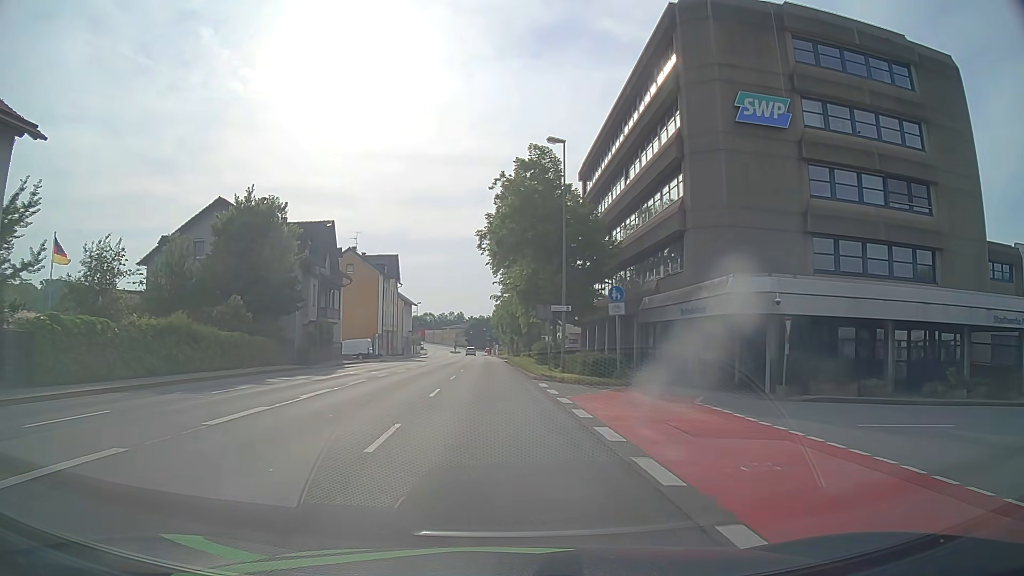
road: primary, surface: asphalt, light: Day
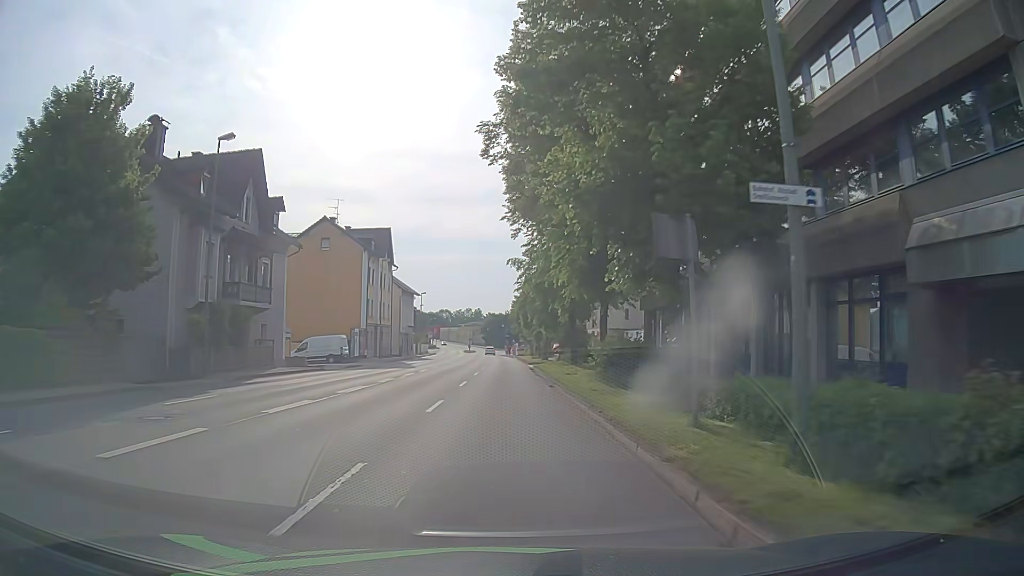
(-0.3, +21.7) m; -1°
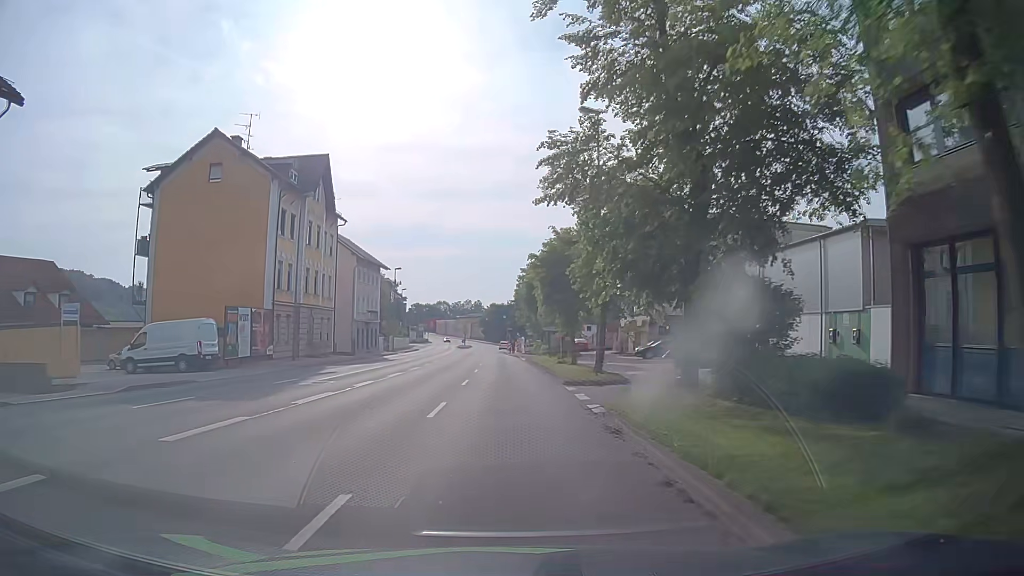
(-0.1, +28.7) m; 0°
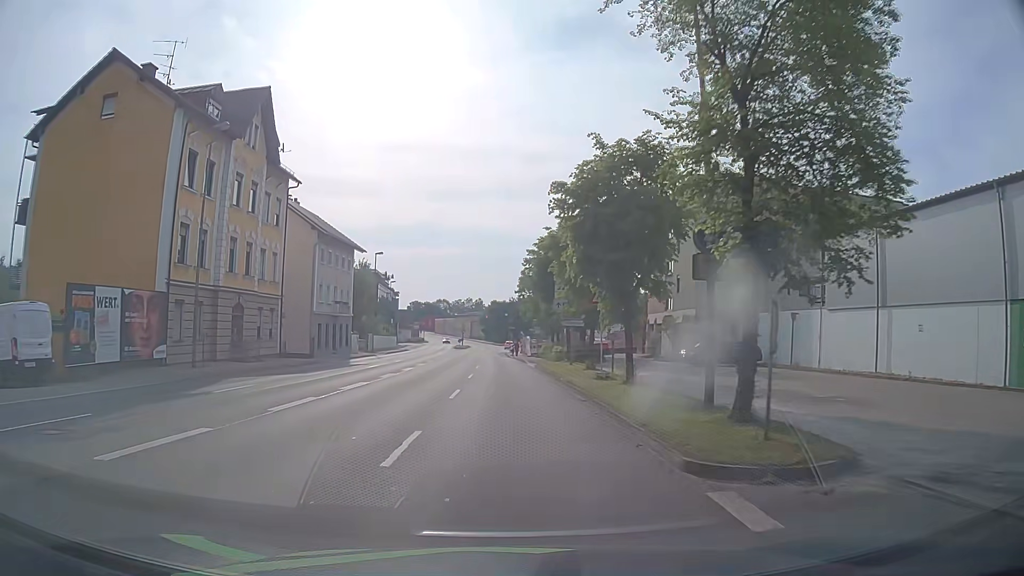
(0.0, +13.7) m; 0°
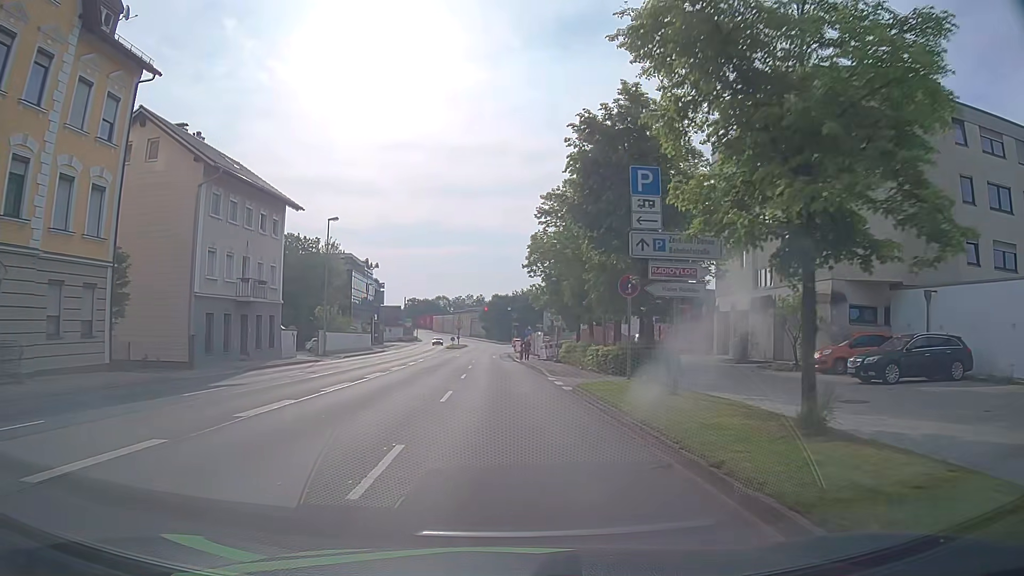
(0.0, +19.5) m; 0°
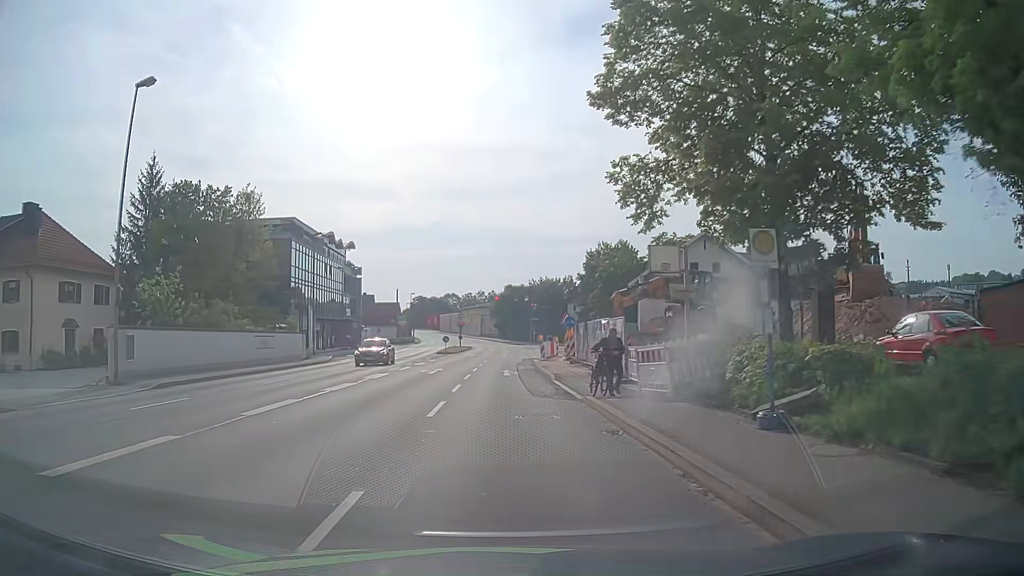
(-0.6, +29.6) m; -2°
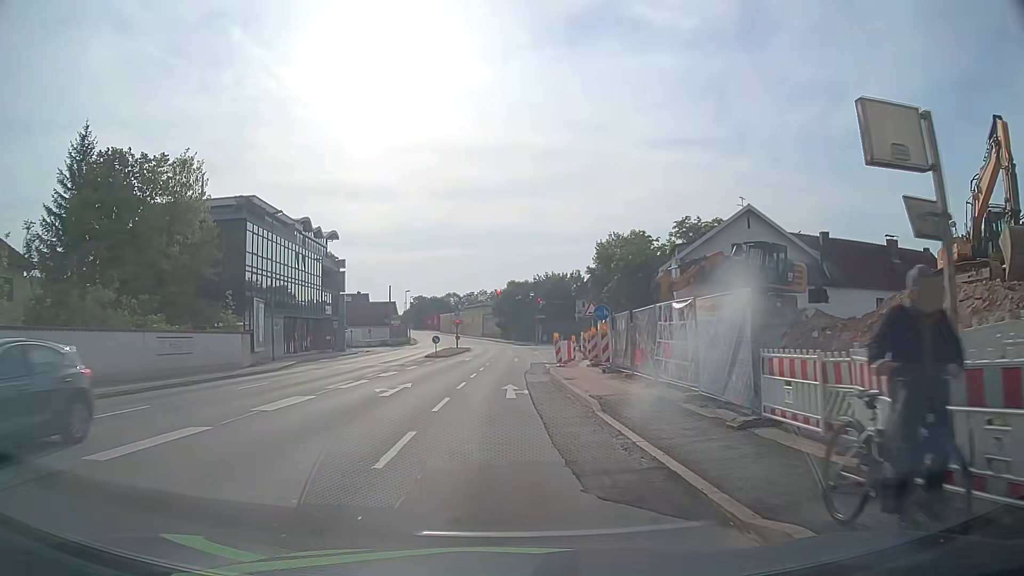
(0.0, +10.8) m; 0°
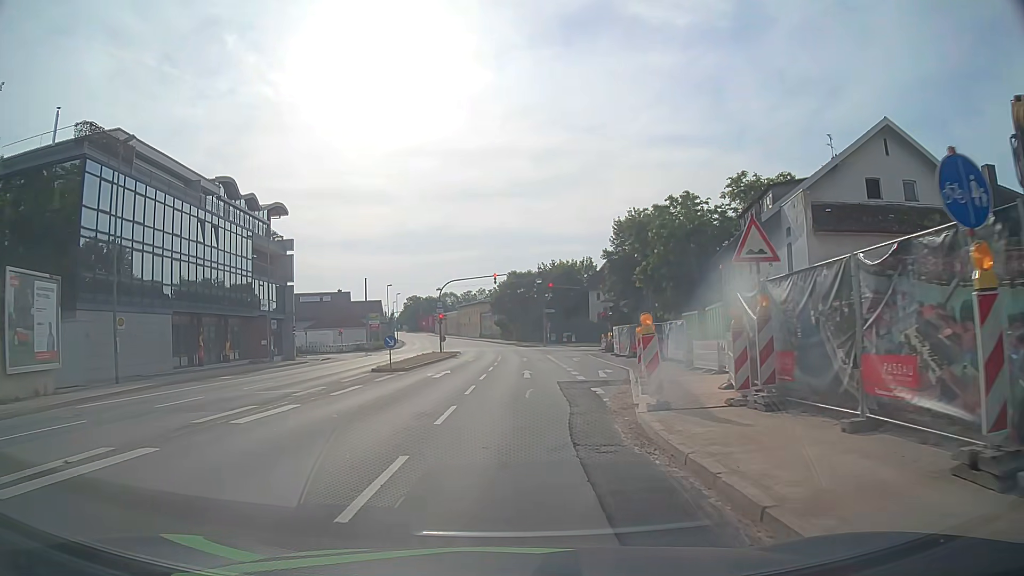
(-0.2, +20.1) m; 0°
(0, +10) (0, +20) (+1, +30) (+1, +40) (+1, +50) (+1, +60) (0, +70) (0, +80) (-1, +90) (-2, +100) m
